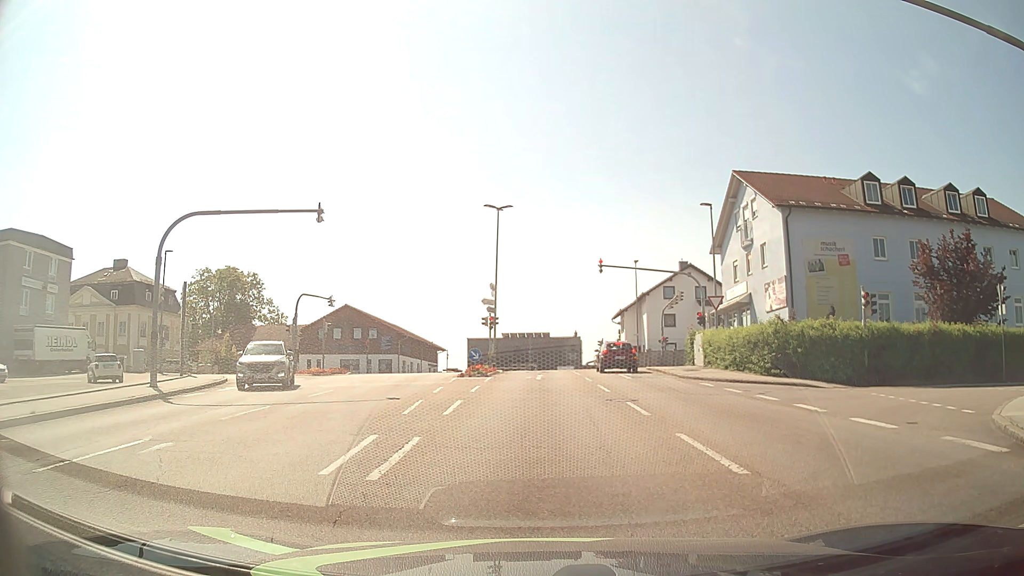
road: tertiary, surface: asphalt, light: Day
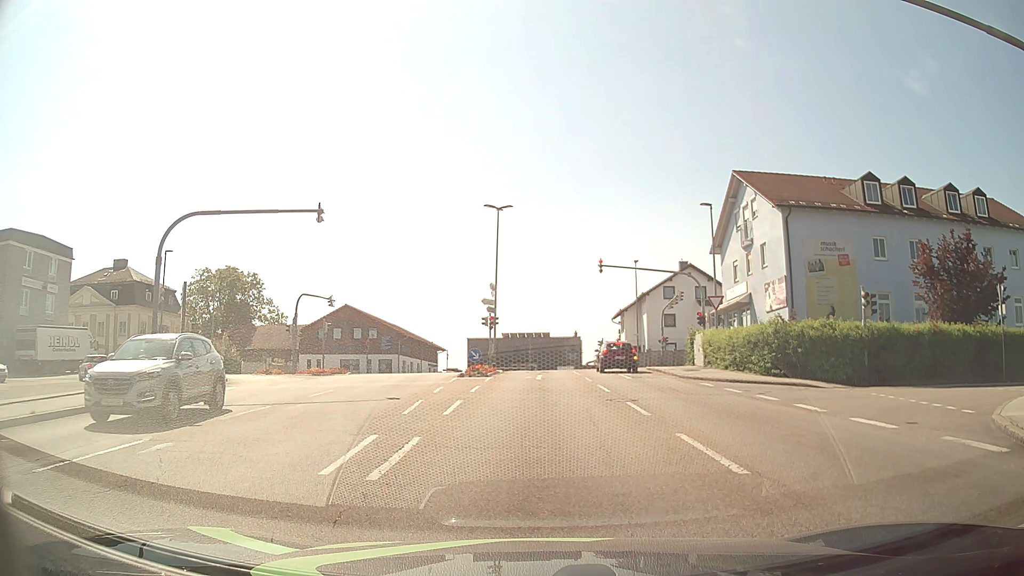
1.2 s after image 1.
(0.0, 0.0) m; 0°
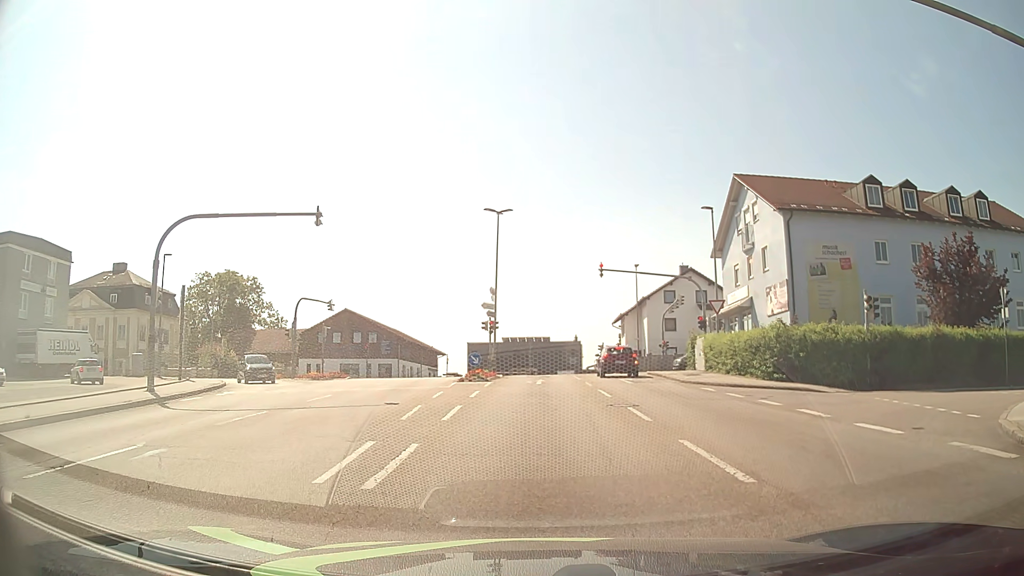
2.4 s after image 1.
(0.0, +0.2) m; 0°
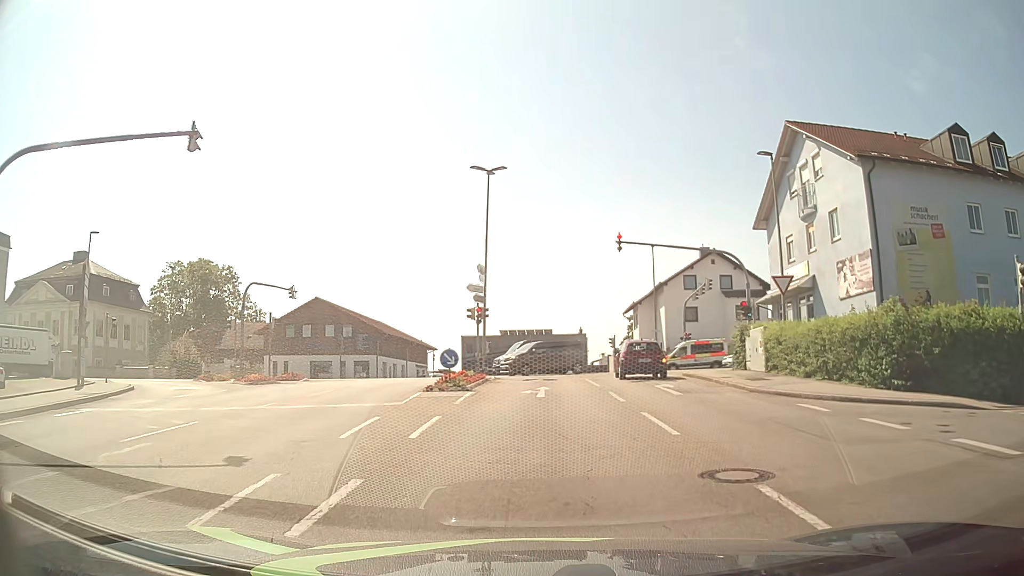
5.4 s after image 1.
(0.0, +9.4) m; 0°
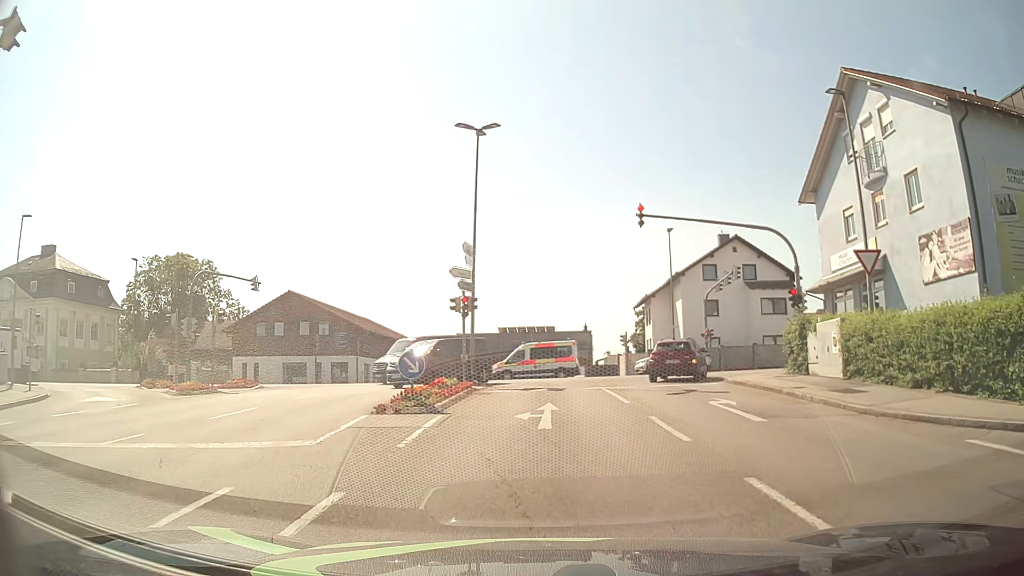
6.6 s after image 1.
(0.0, +6.6) m; 0°
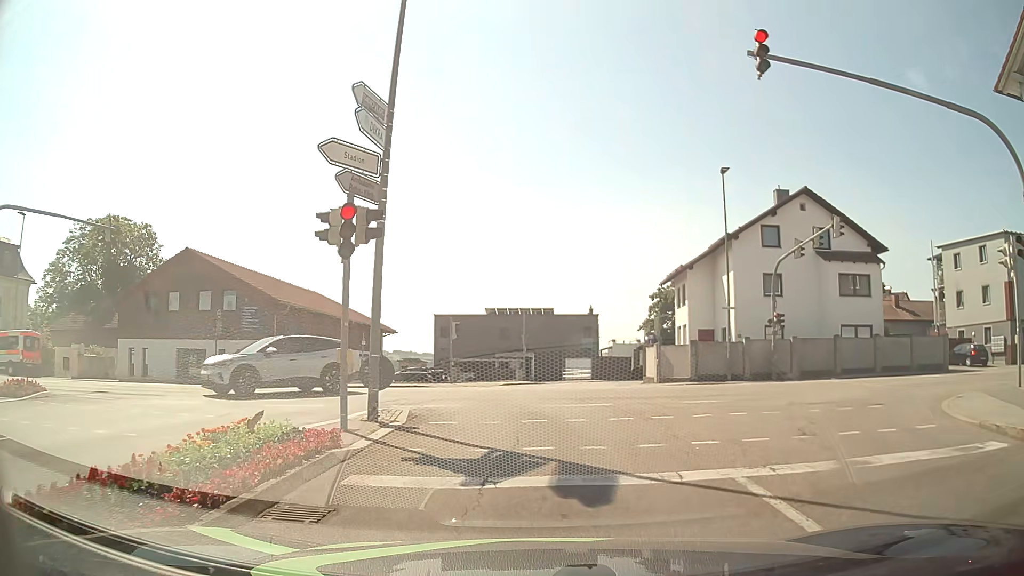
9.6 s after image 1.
(0.0, +14.5) m; 0°
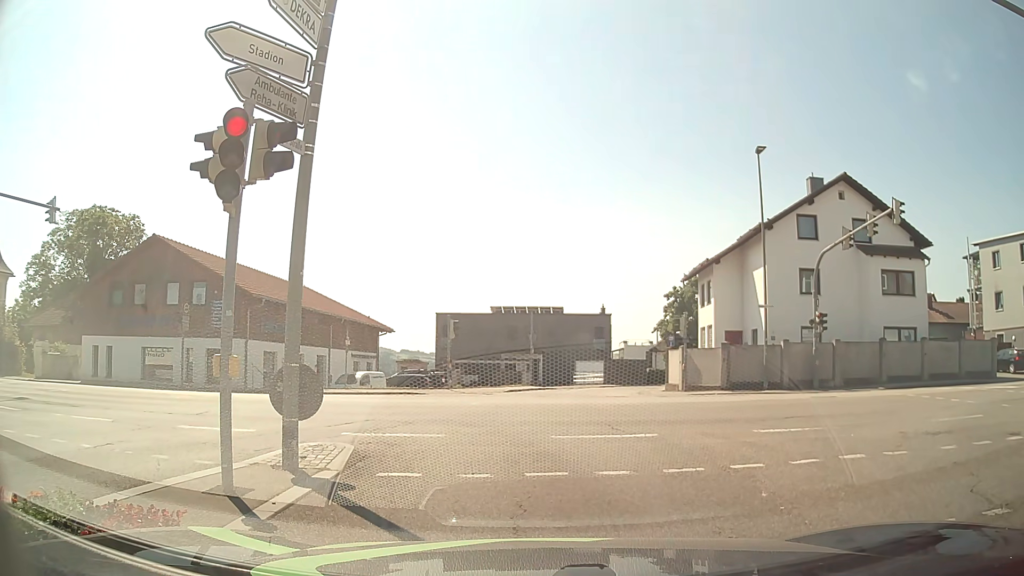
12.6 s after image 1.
(0.0, +4.0) m; +2°
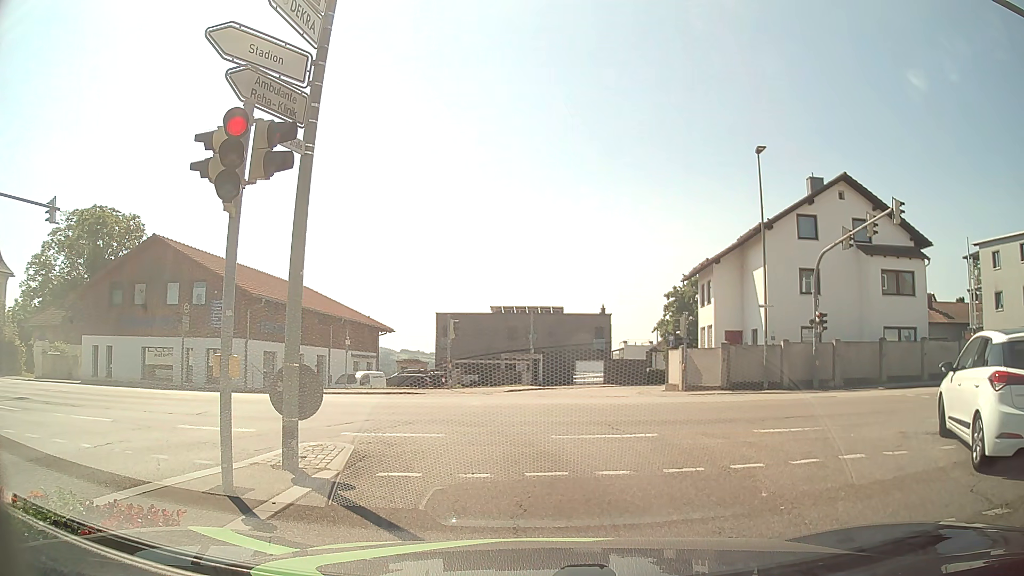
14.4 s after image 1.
(0.0, 0.0) m; 0°
